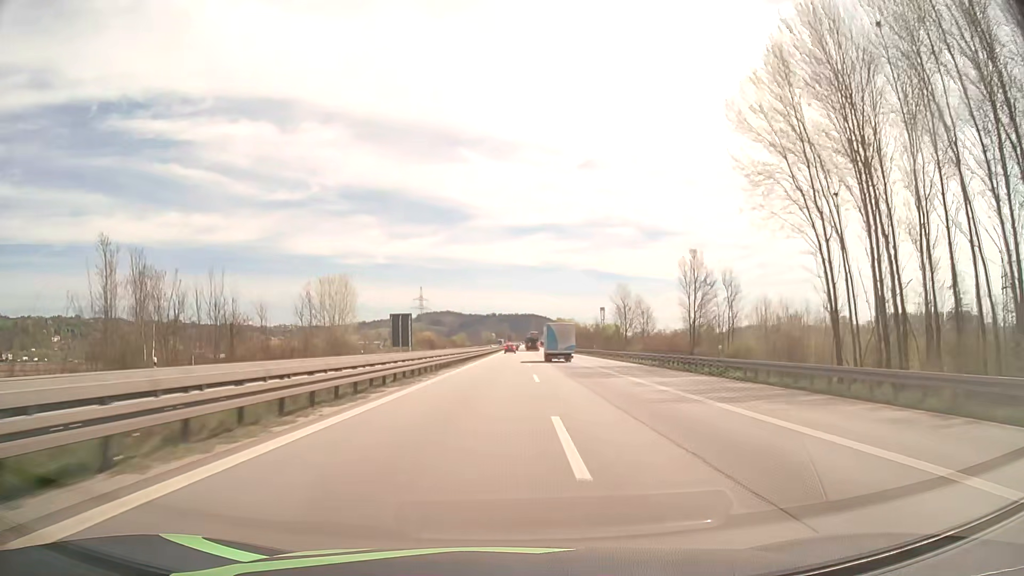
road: motorway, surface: asphalt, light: Day
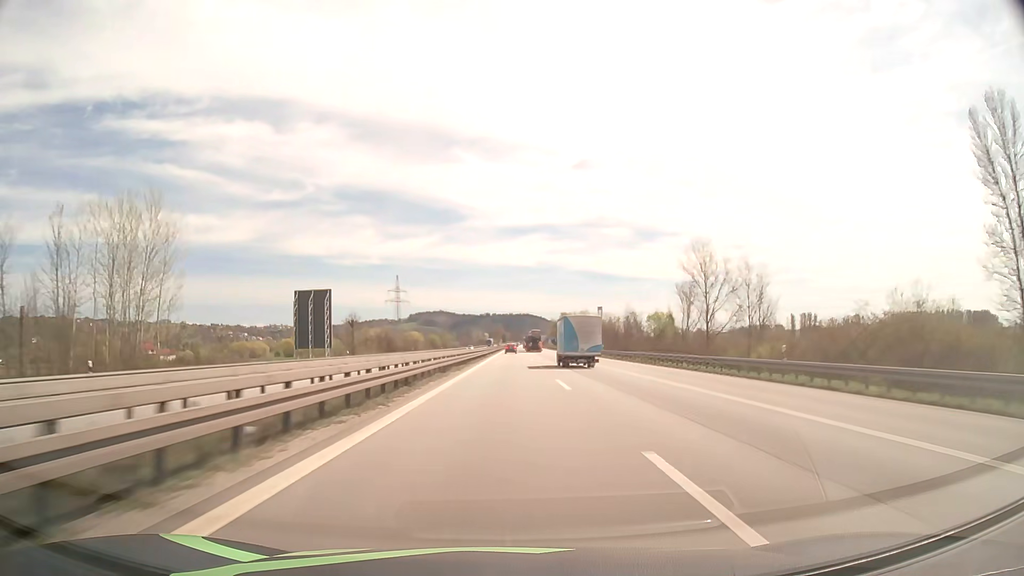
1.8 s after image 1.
(+0.2, +58.6) m; 0°
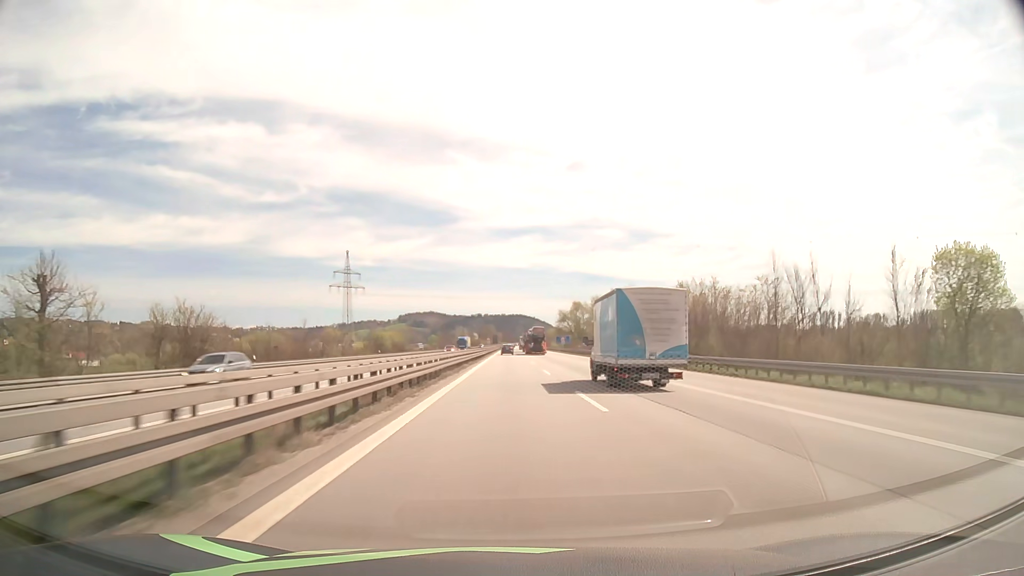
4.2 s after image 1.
(+0.7, +78.6) m; +1°
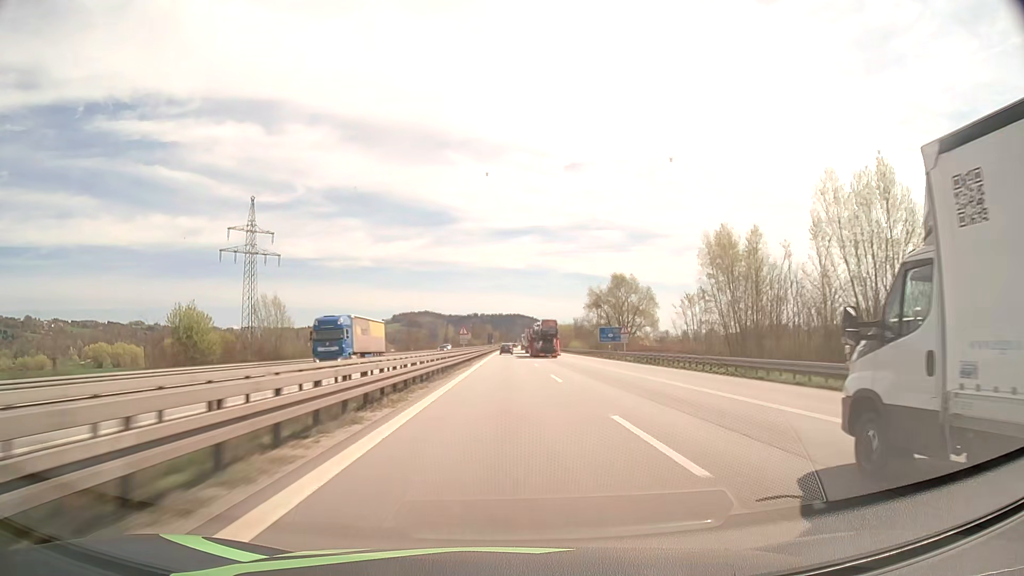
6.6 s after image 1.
(+0.2, +79.2) m; 0°
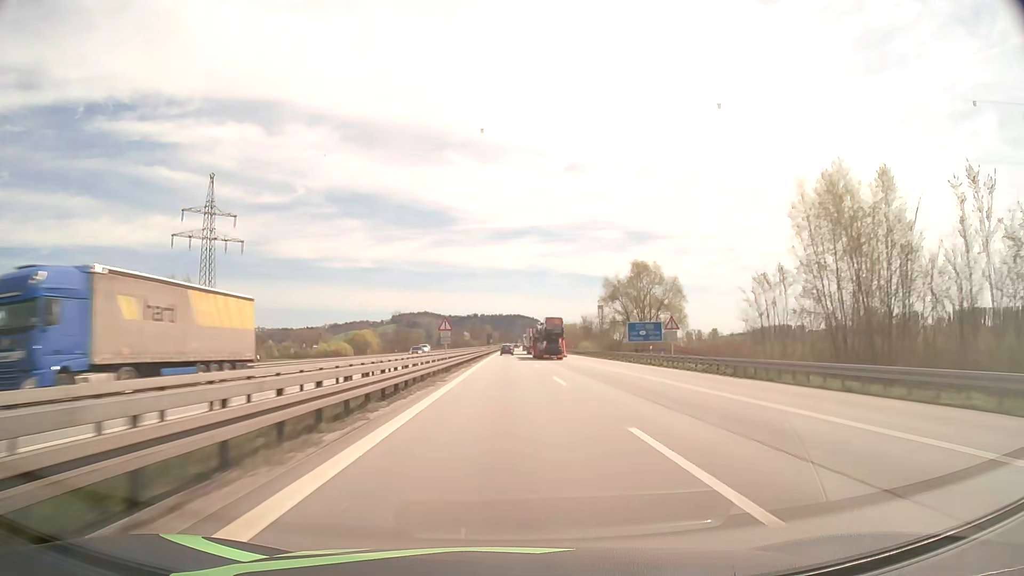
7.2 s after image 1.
(0.0, +19.9) m; 0°
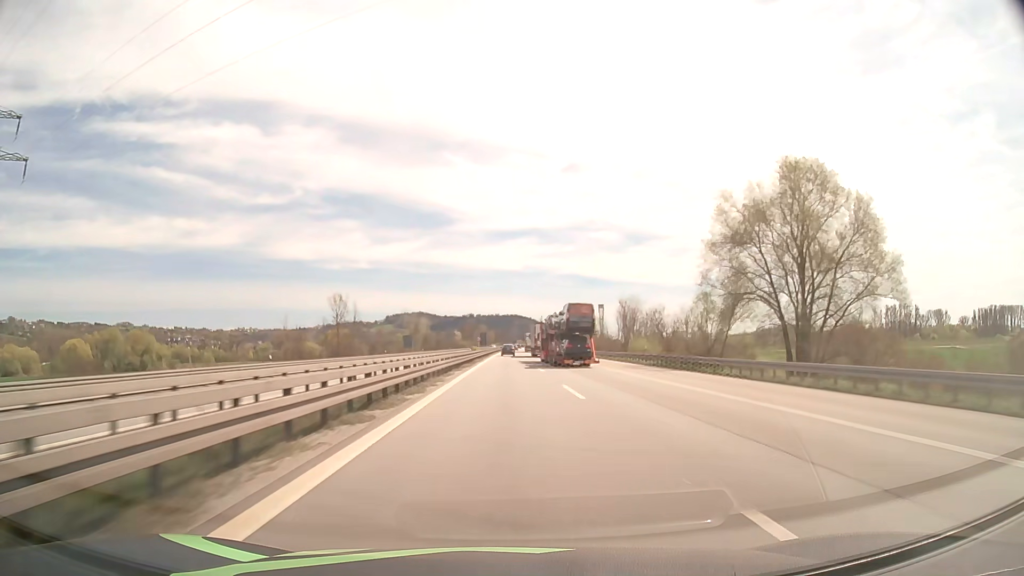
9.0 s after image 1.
(+0.1, +59.8) m; 0°
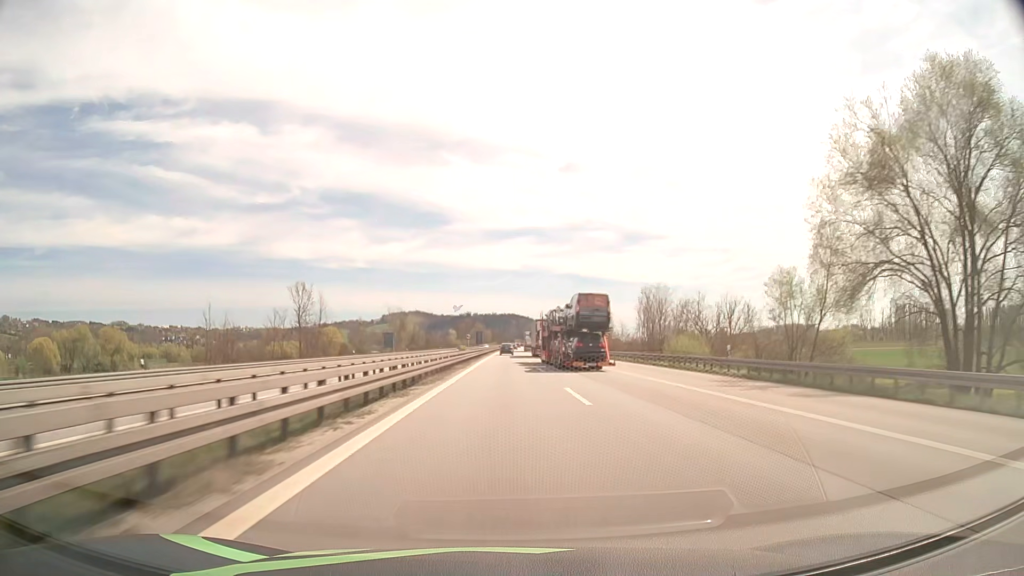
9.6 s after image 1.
(0.0, +20.0) m; 0°
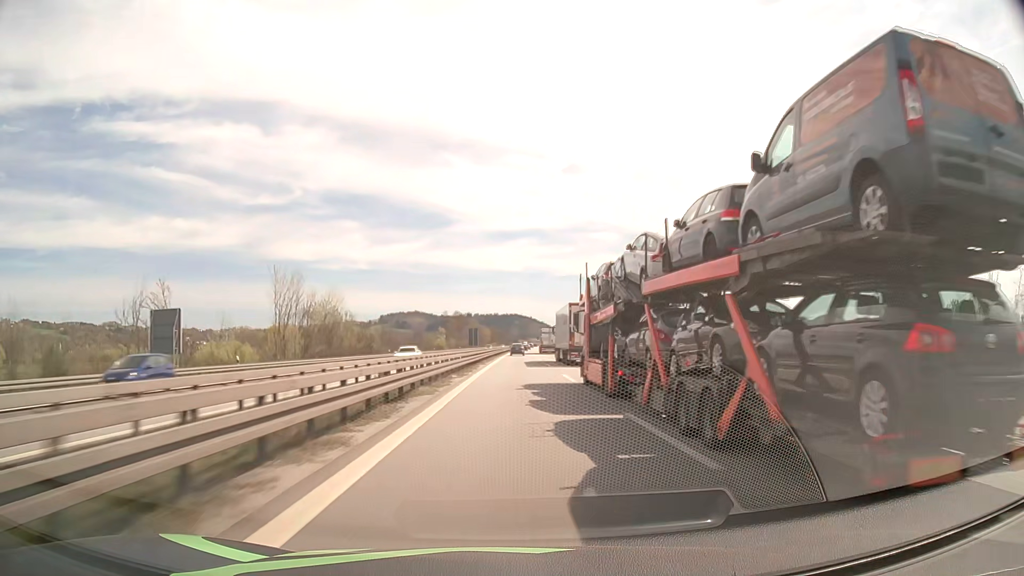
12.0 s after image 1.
(-0.1, +80.3) m; 0°
(0, +10) (0, +20) (0, +30) (0, +40) (0, +50) (+1, +60) (+1, +70) (+1, +80) (+1, +90) (+2, +100) m
